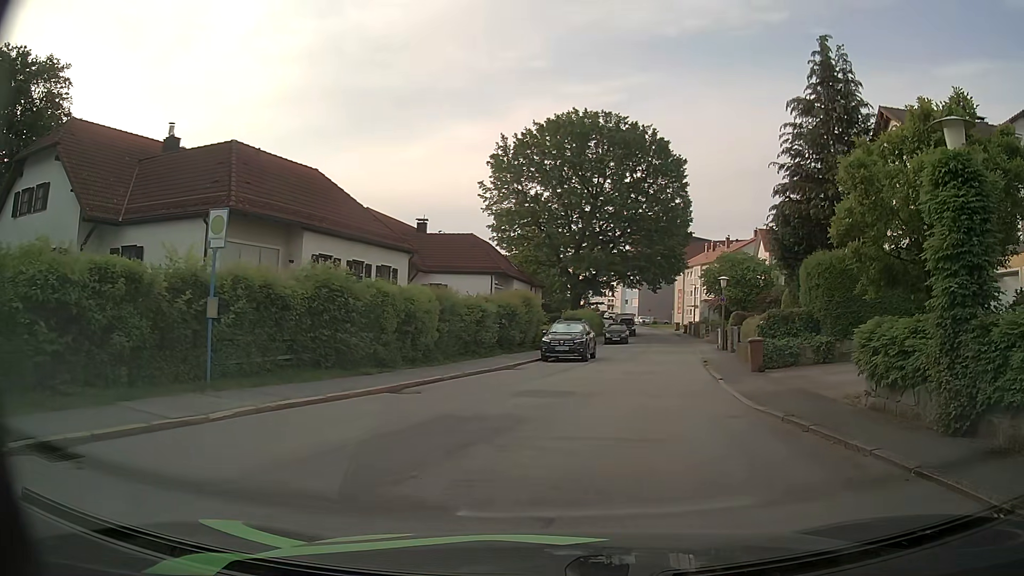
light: Day
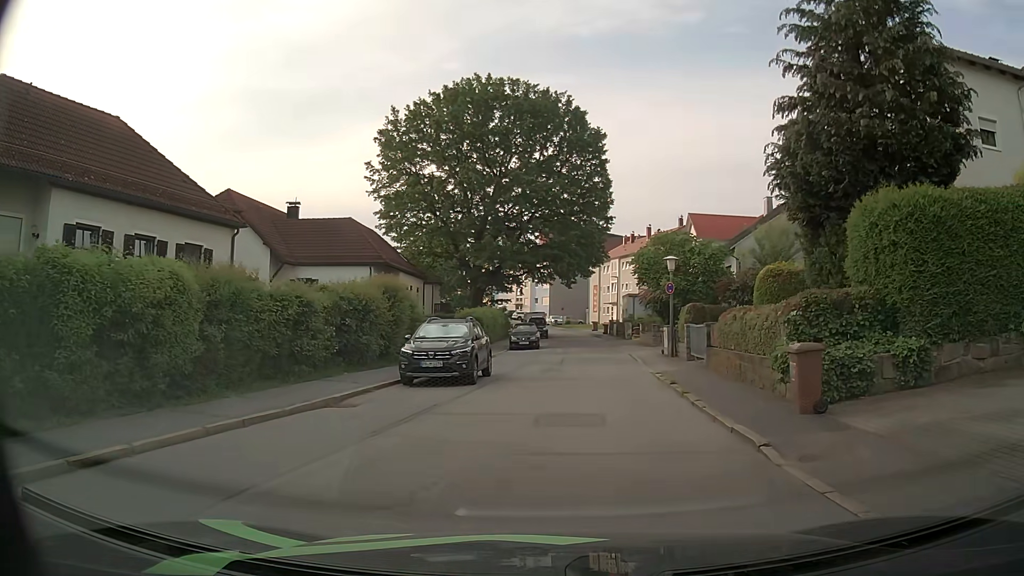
(+0.8, +9.9) m; +6°
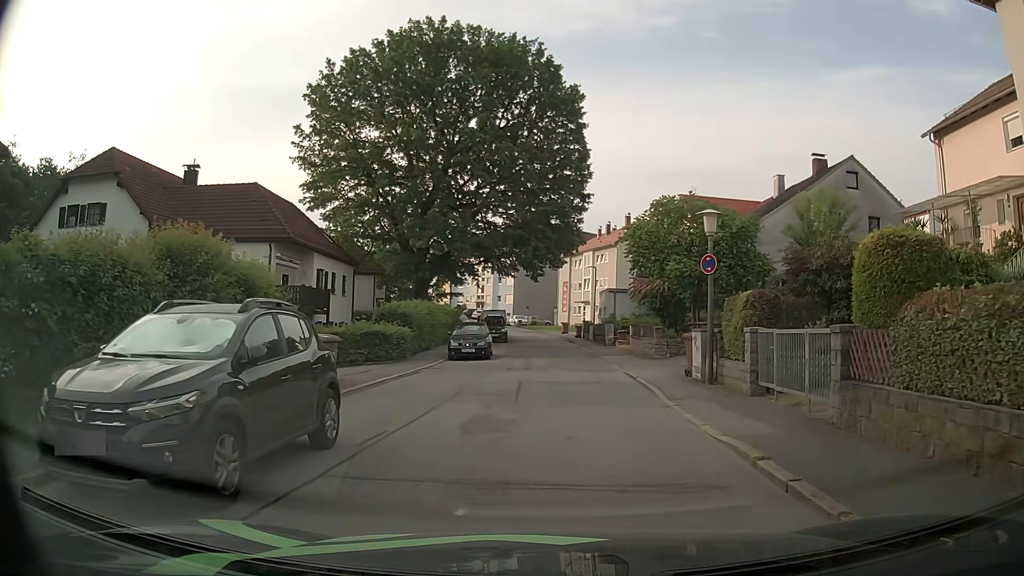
(+0.5, +11.1) m; +4°
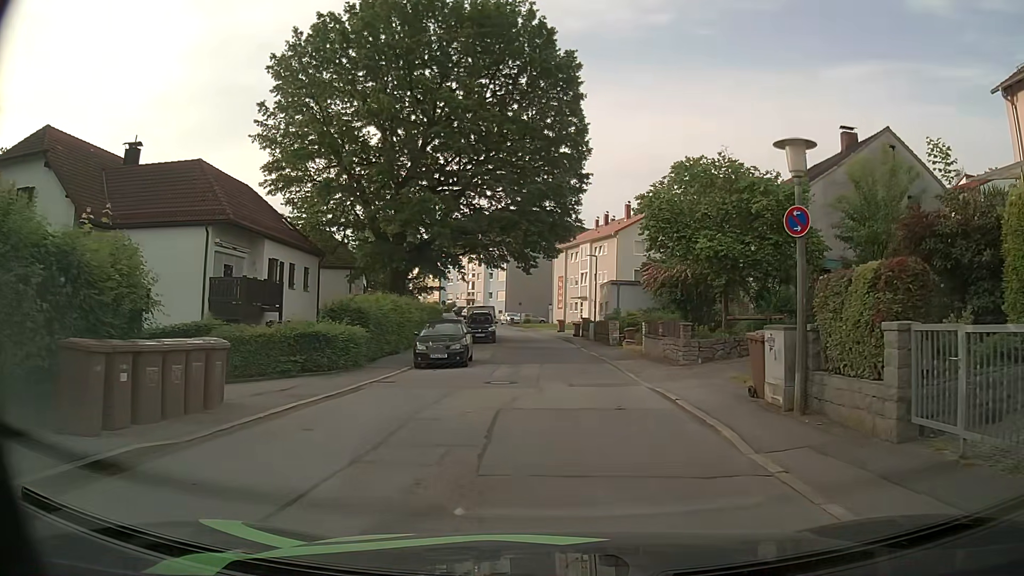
(0.0, +5.8) m; -1°
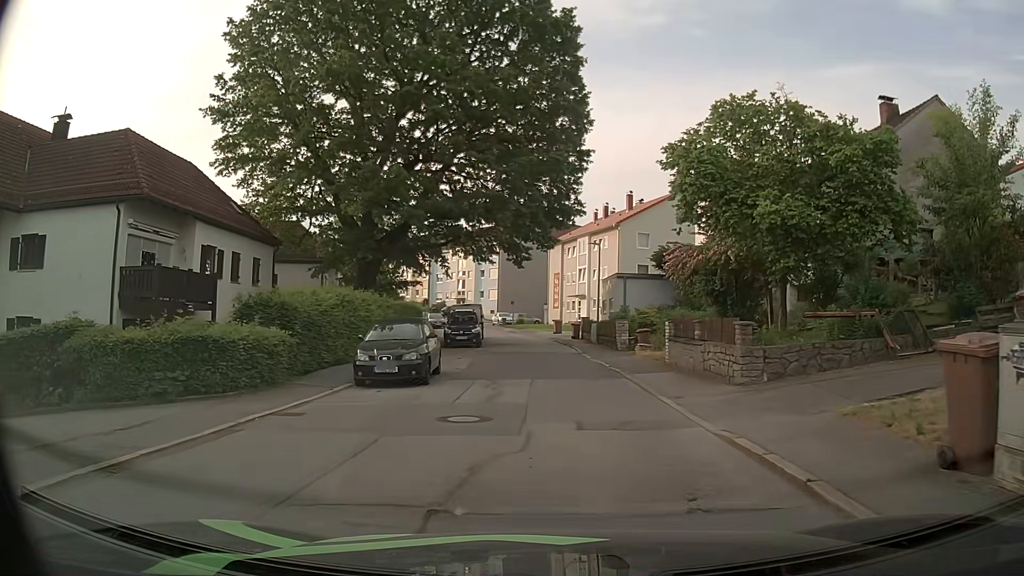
(+0.1, +6.0) m; +2°
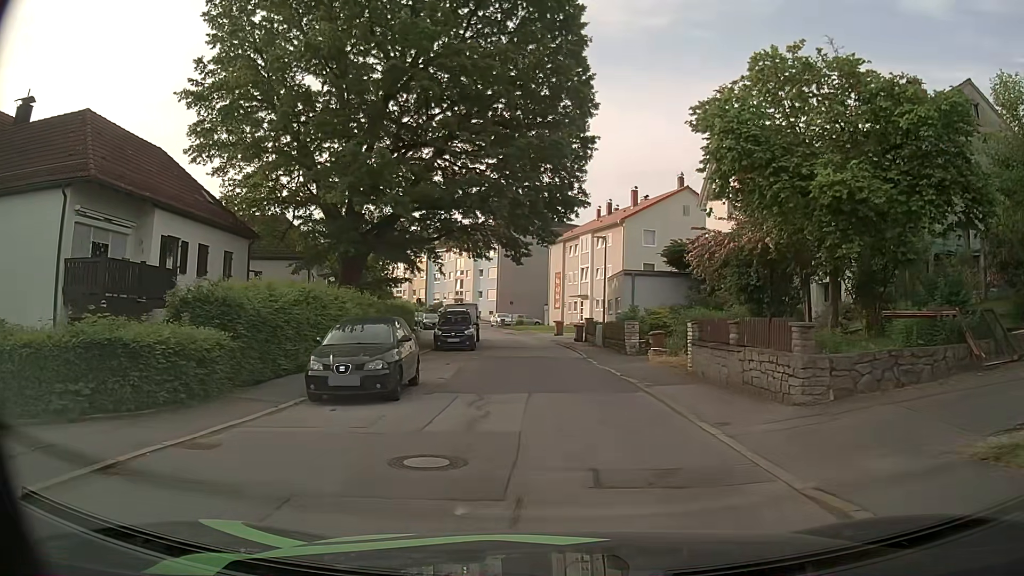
(0.0, +3.0) m; +1°
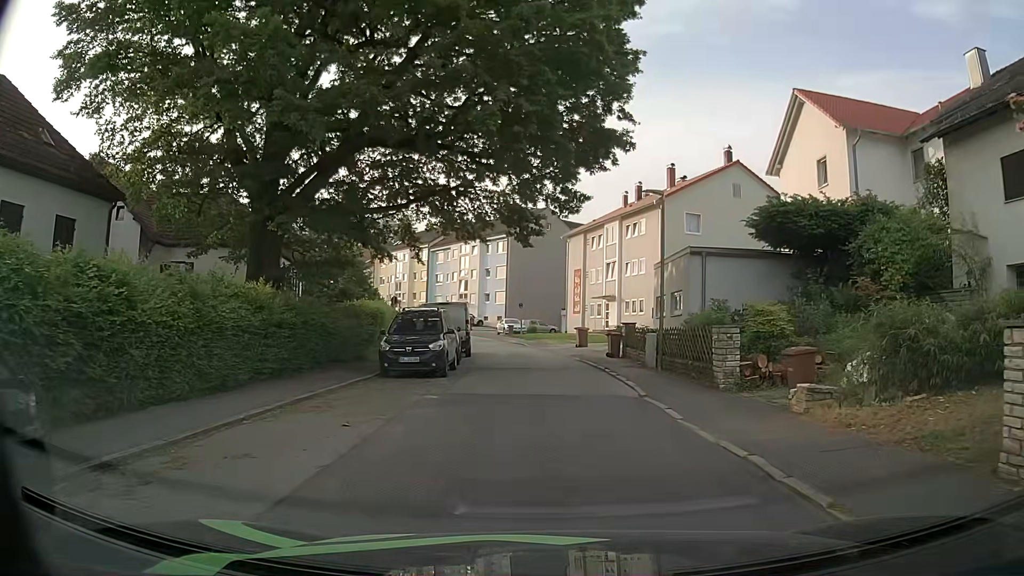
(-0.5, +11.7) m; -3°
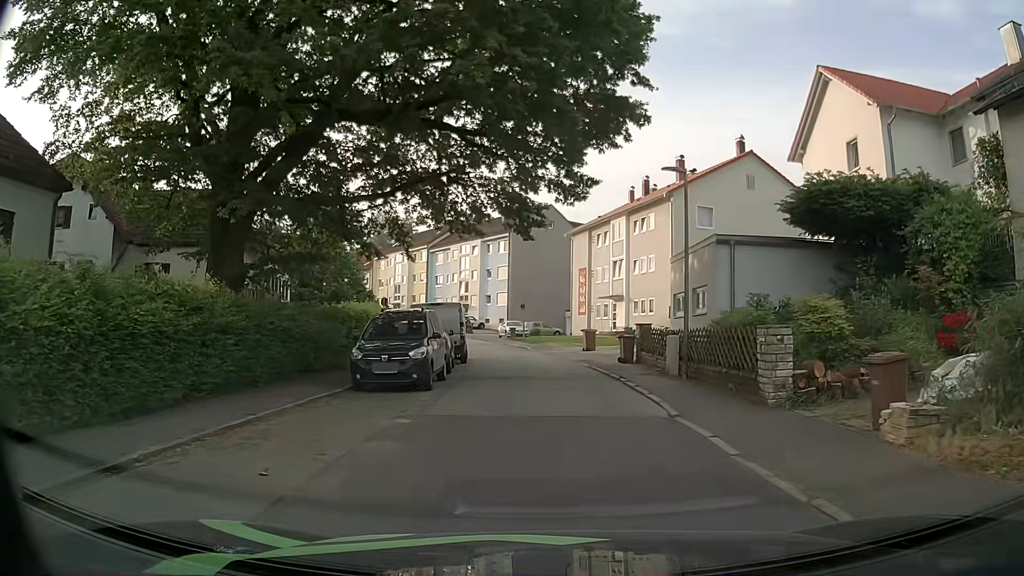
(0.0, +2.9) m; 0°
(0, +10) (-1, +20) (-2, +30) (-3, +40) (-6, +49) (-9, +59) (-13, +68) (-18, +77) (-23, +85) (-29, +93) m
